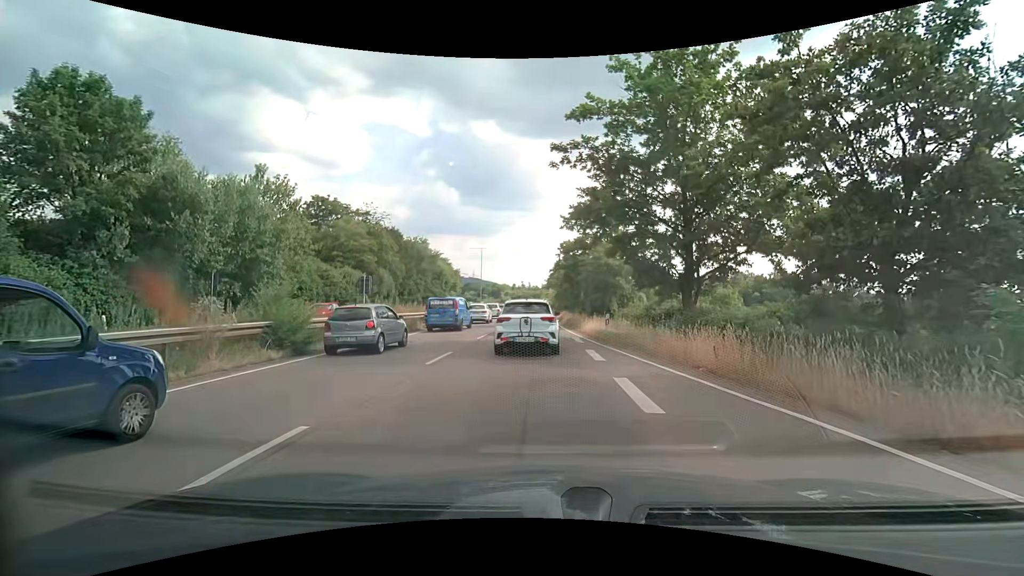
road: trunk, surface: asphalt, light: Day
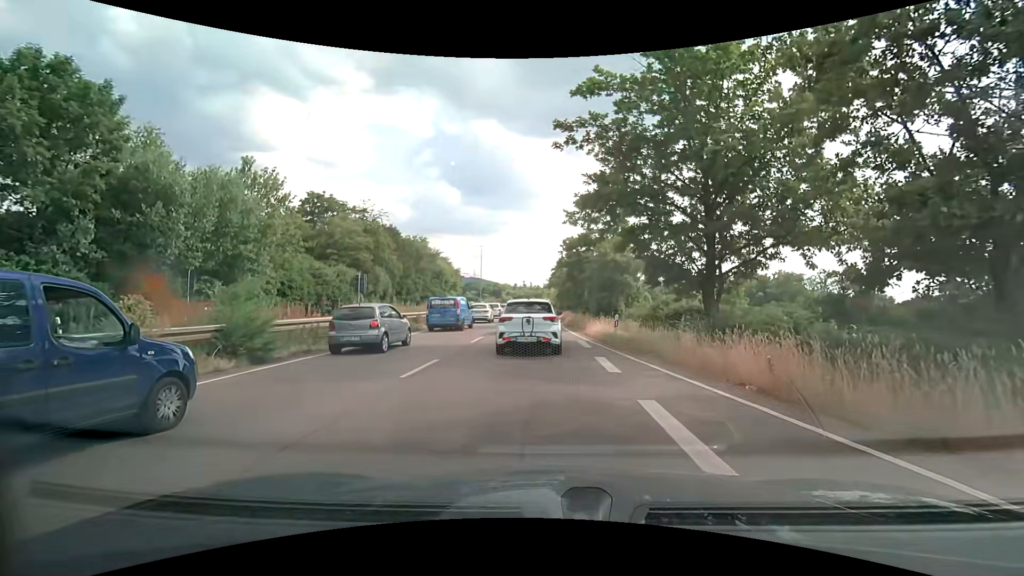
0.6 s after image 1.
(0.0, +2.2) m; 0°
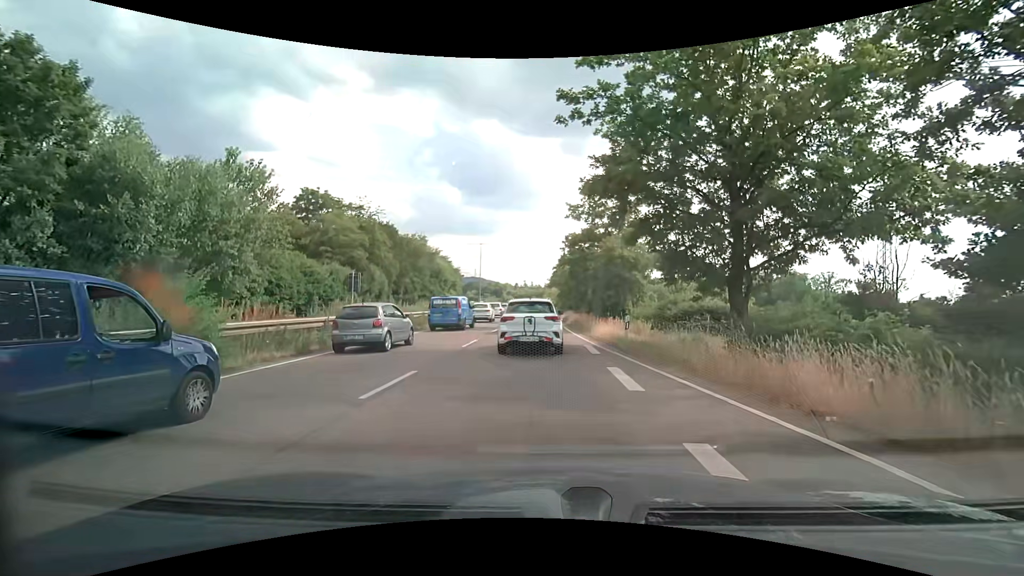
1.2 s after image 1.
(0.0, +2.2) m; 0°
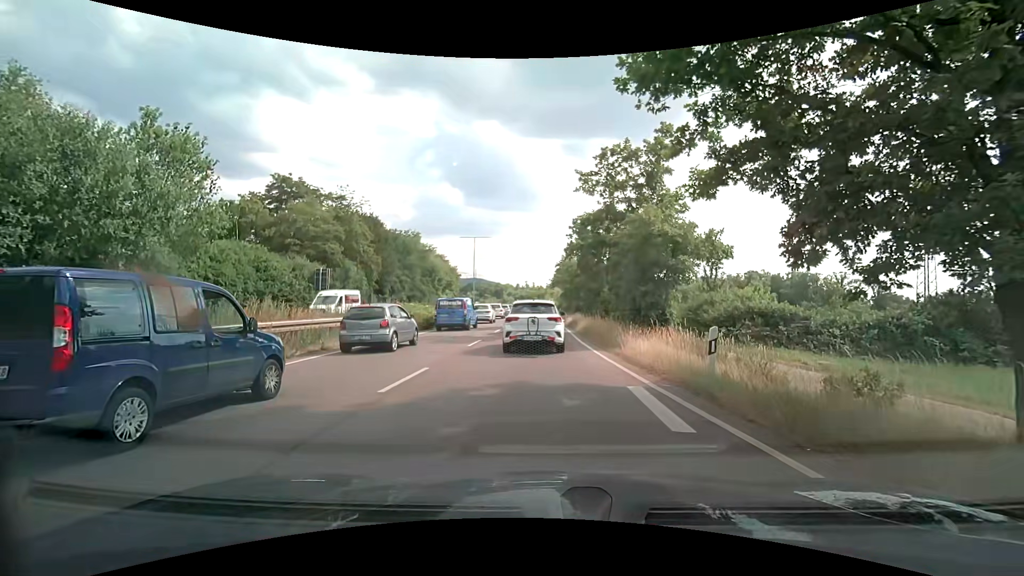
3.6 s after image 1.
(0.0, +8.4) m; 0°
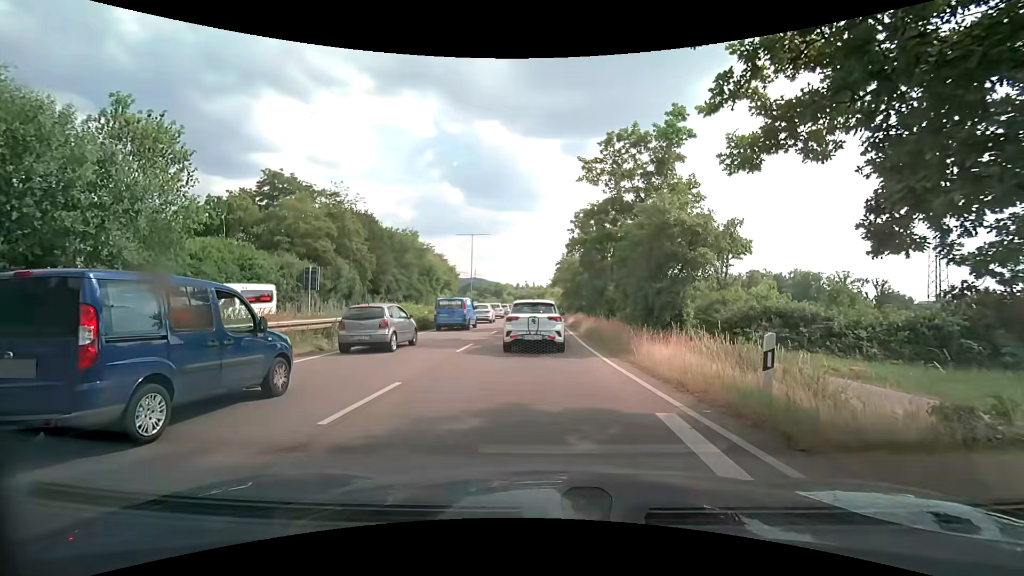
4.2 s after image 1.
(0.0, +2.1) m; 0°
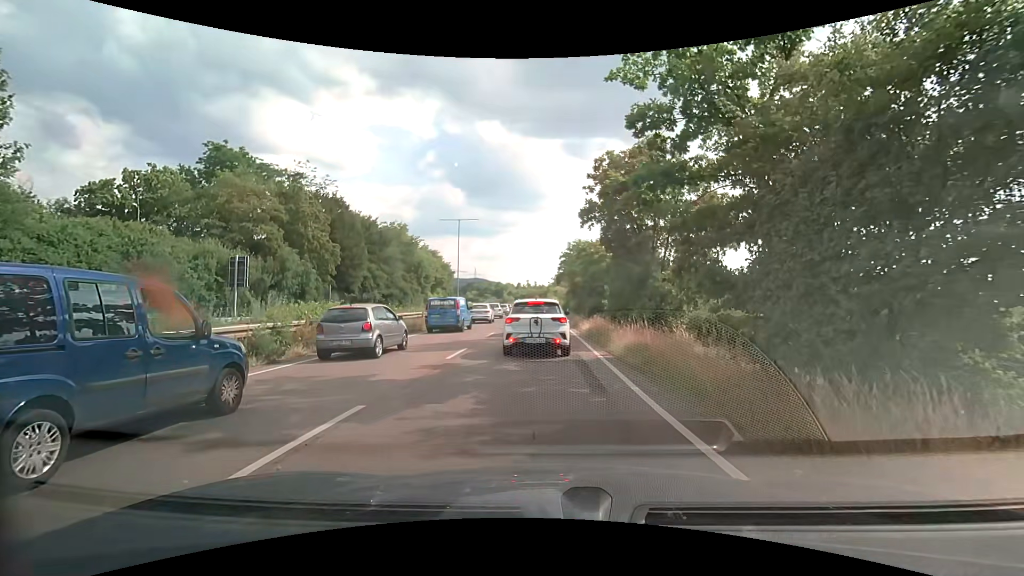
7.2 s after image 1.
(+0.1, +11.0) m; 0°
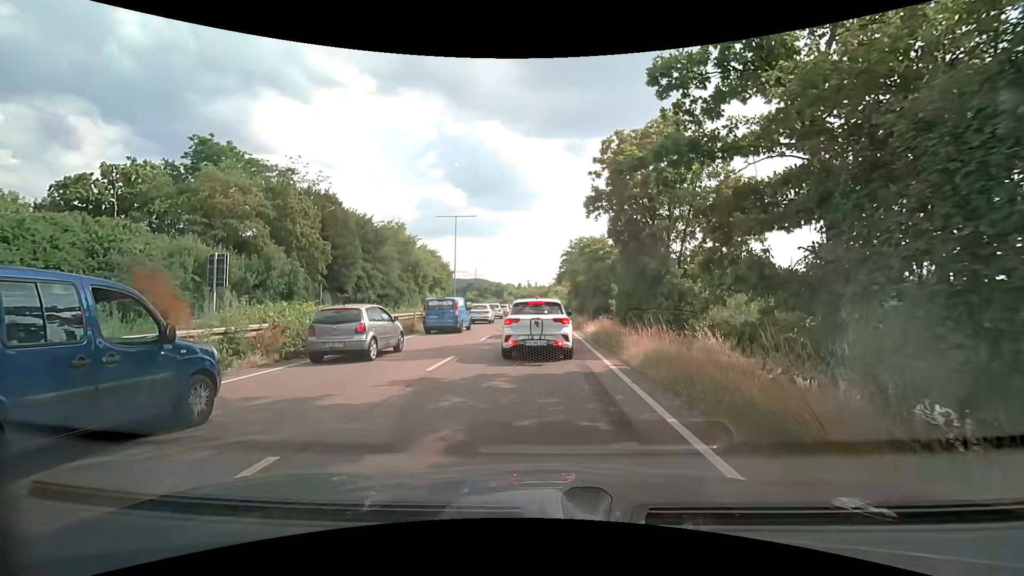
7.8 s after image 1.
(0.0, +2.2) m; +1°
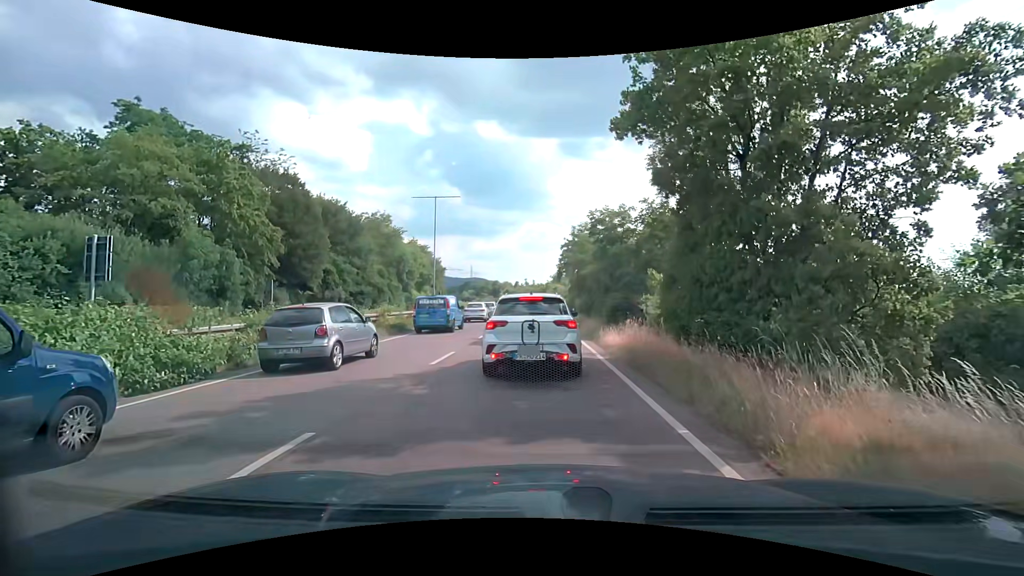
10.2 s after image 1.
(-0.1, +8.2) m; -1°
